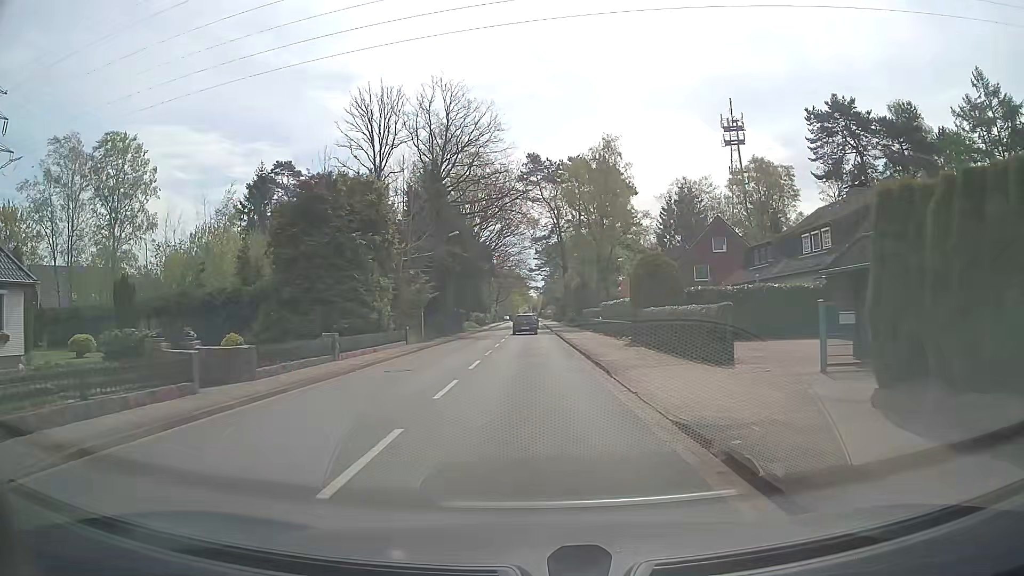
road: tertiary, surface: asphalt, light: Day
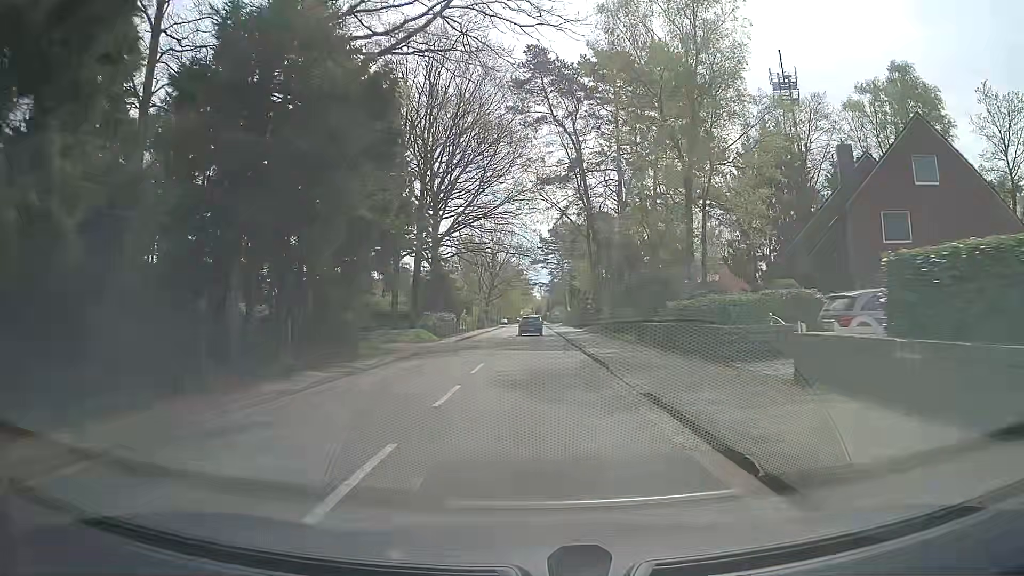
(-0.1, +38.1) m; 0°
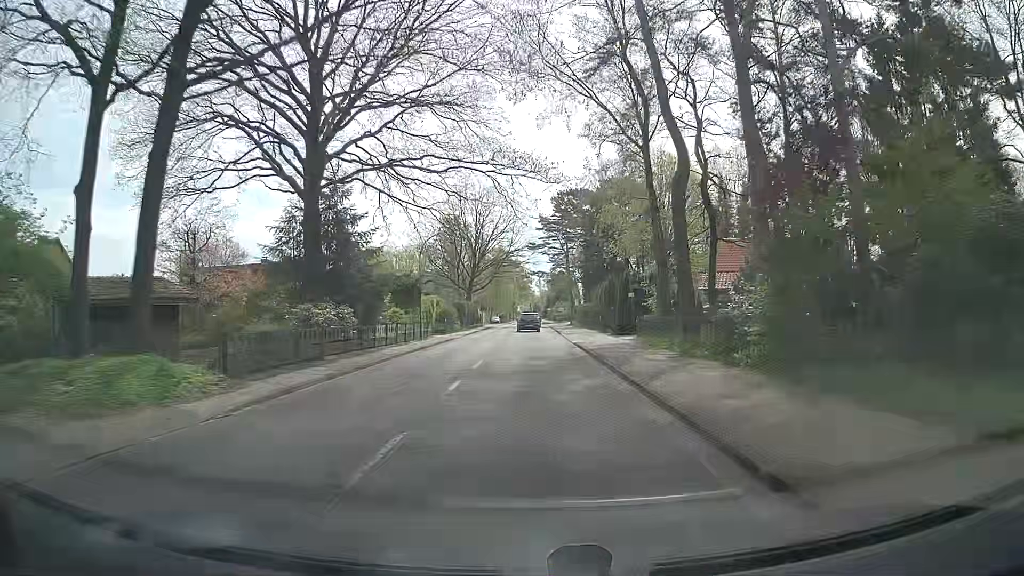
(-0.2, +30.3) m; 0°
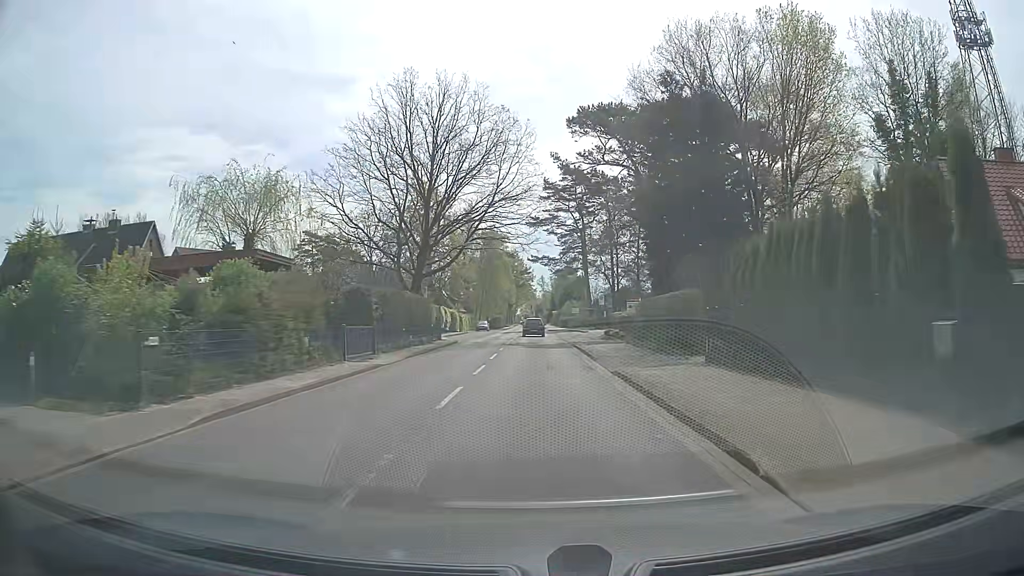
(-0.4, +38.0) m; -1°
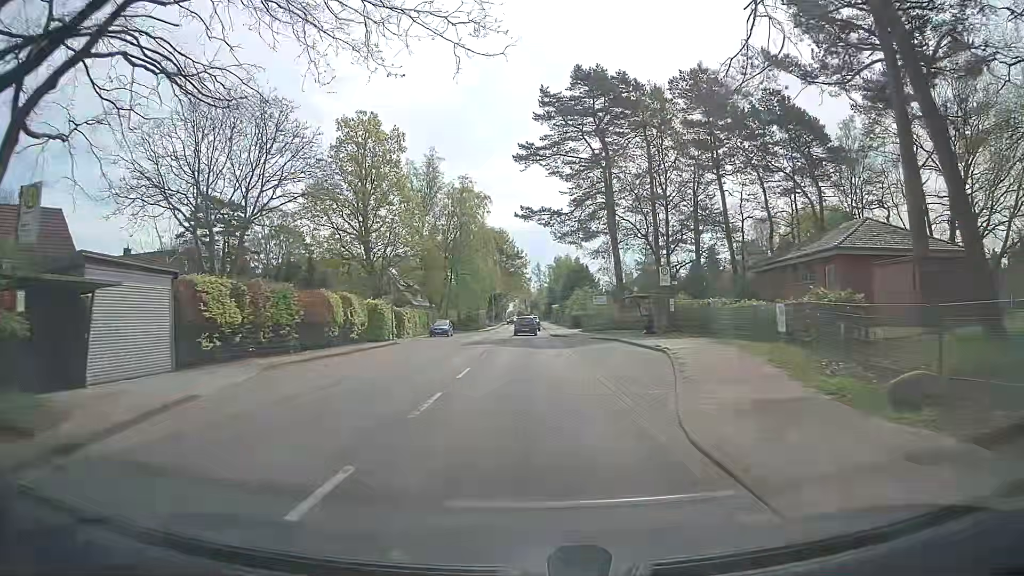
(+0.4, +38.1) m; 0°
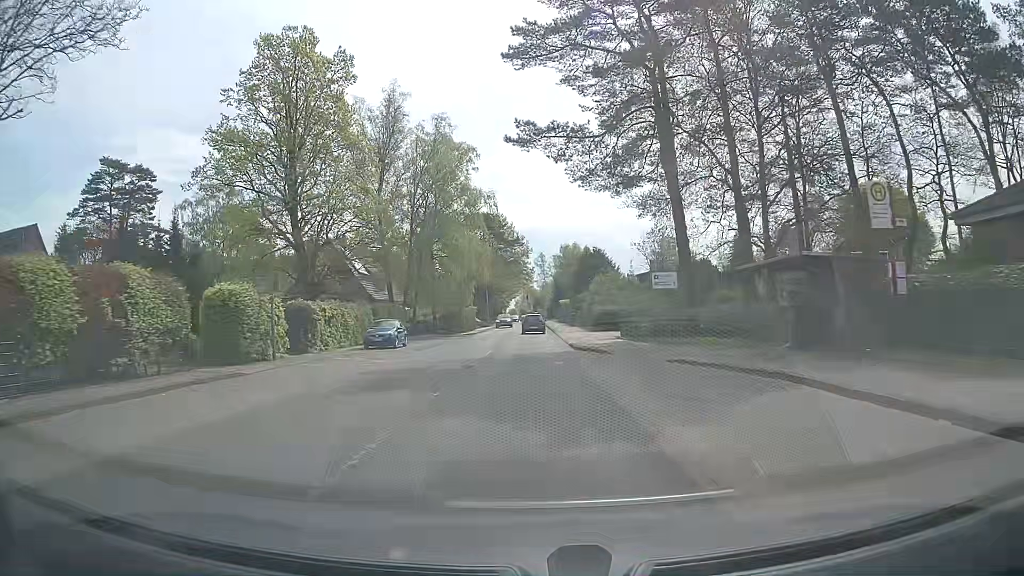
(+0.2, +22.9) m; 0°
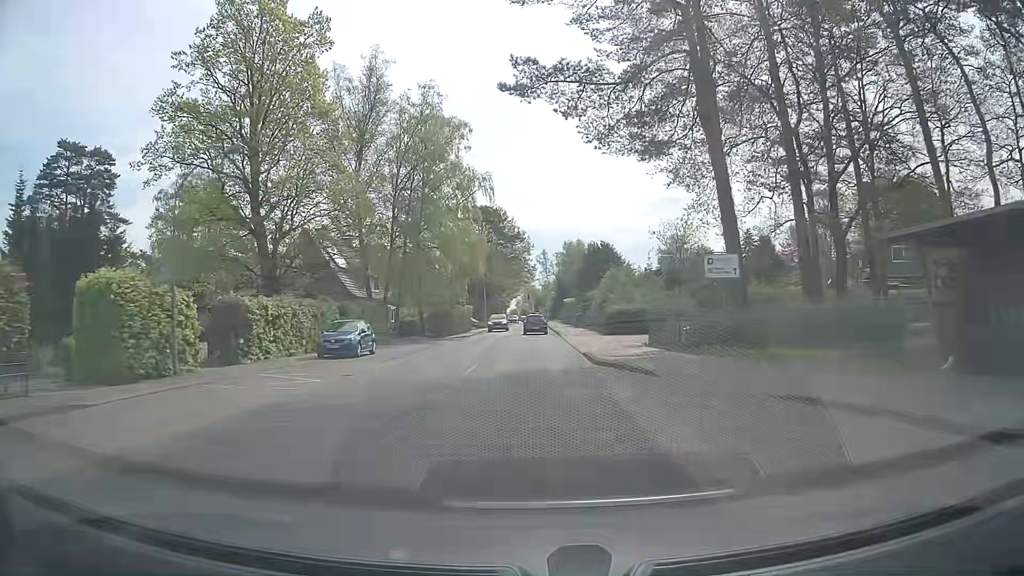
(0.0, +7.7) m; 0°
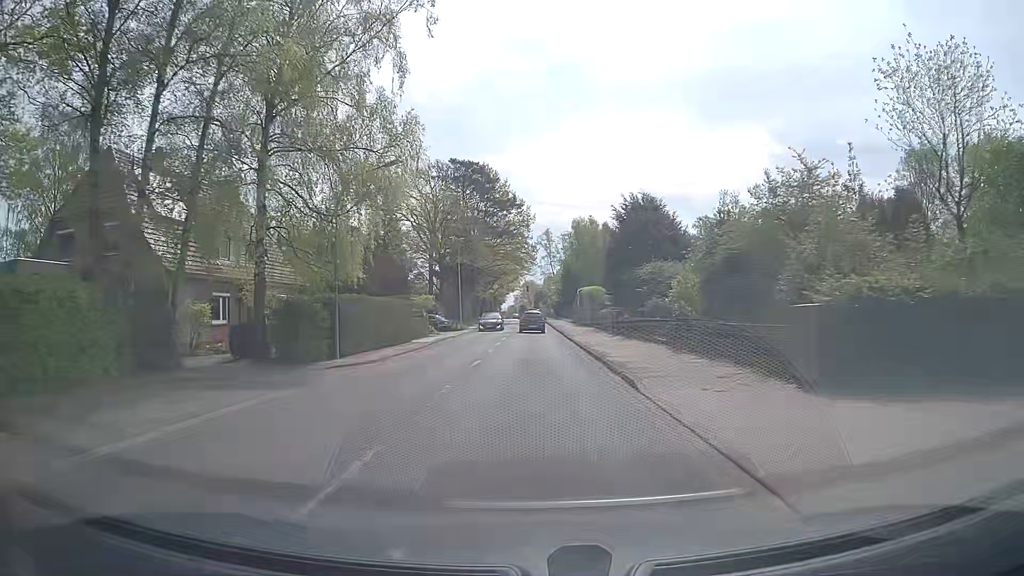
(-0.2, +30.6) m; 0°
(0, +10) (0, +20) (0, +30) (0, +40) (0, +50) (0, +60) (0, +70) (-1, +80) (-1, +90) (-1, +100) m
